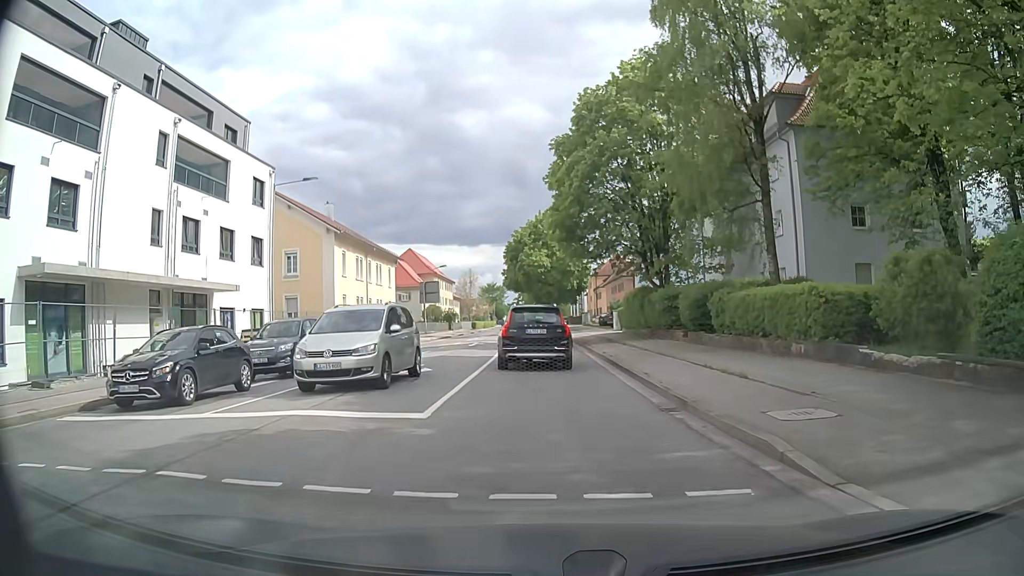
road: secondary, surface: asphalt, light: Day
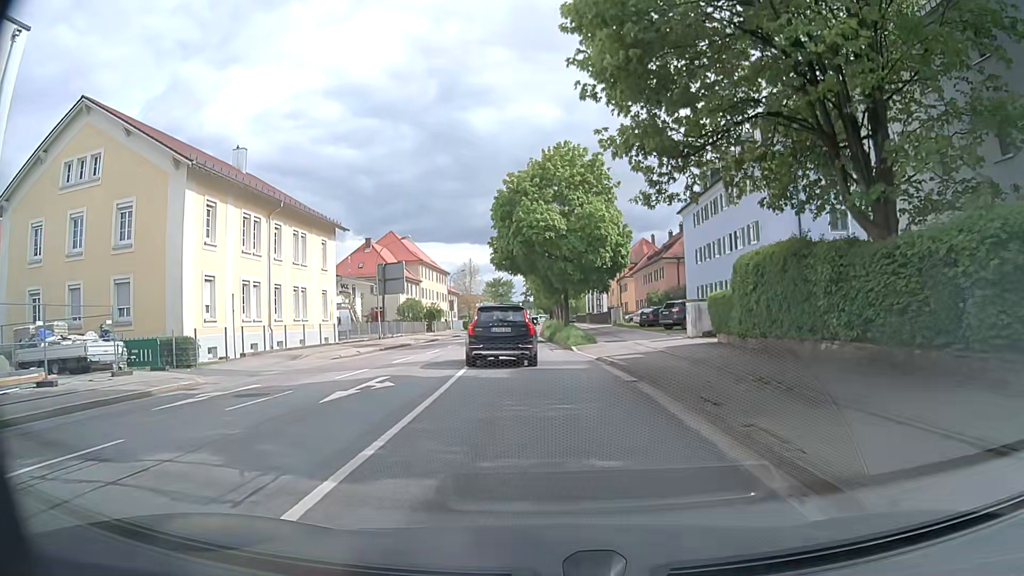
(-0.4, +25.1) m; -1°
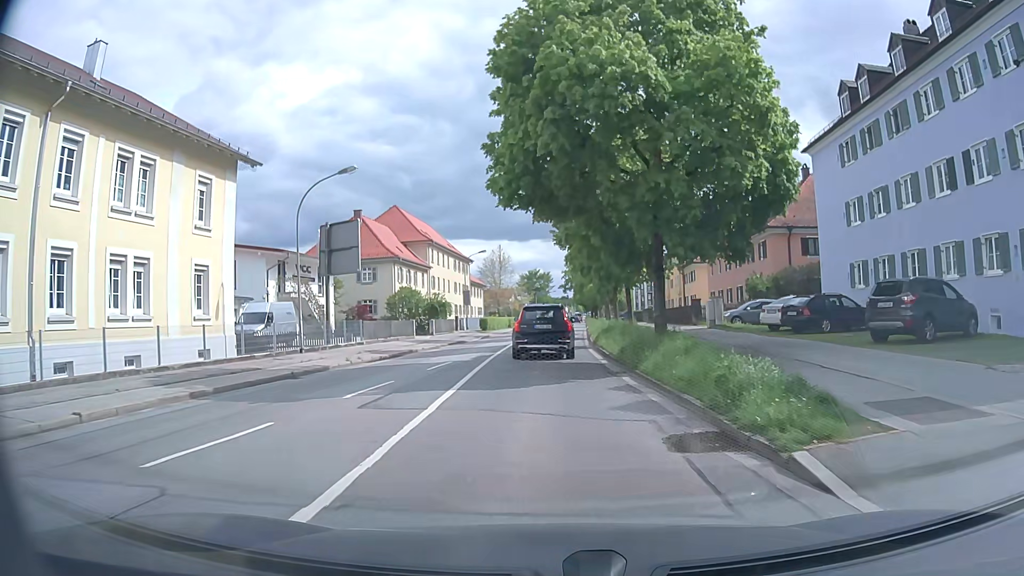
(-0.6, +22.8) m; -3°
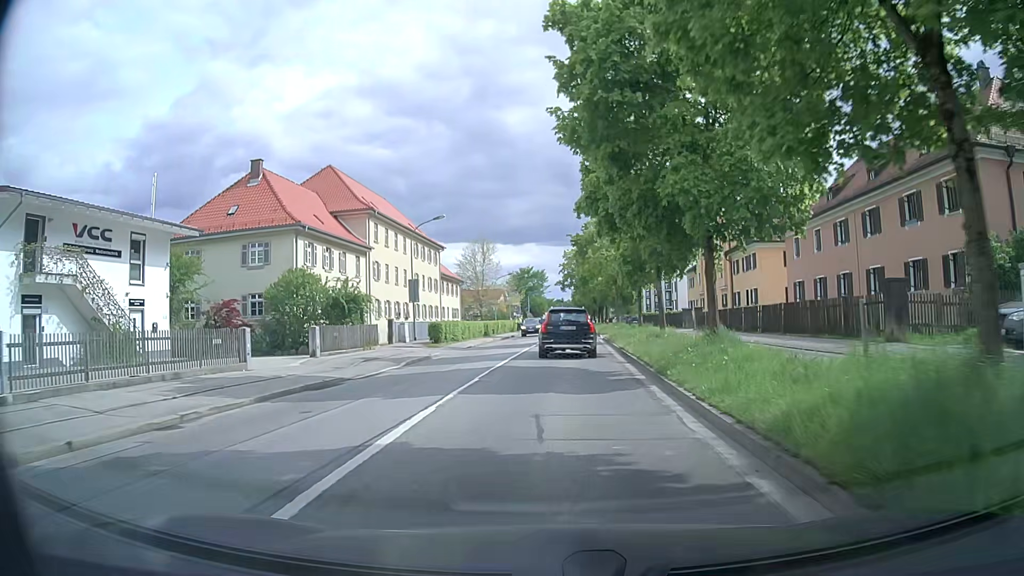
(-0.1, +25.1) m; +1°
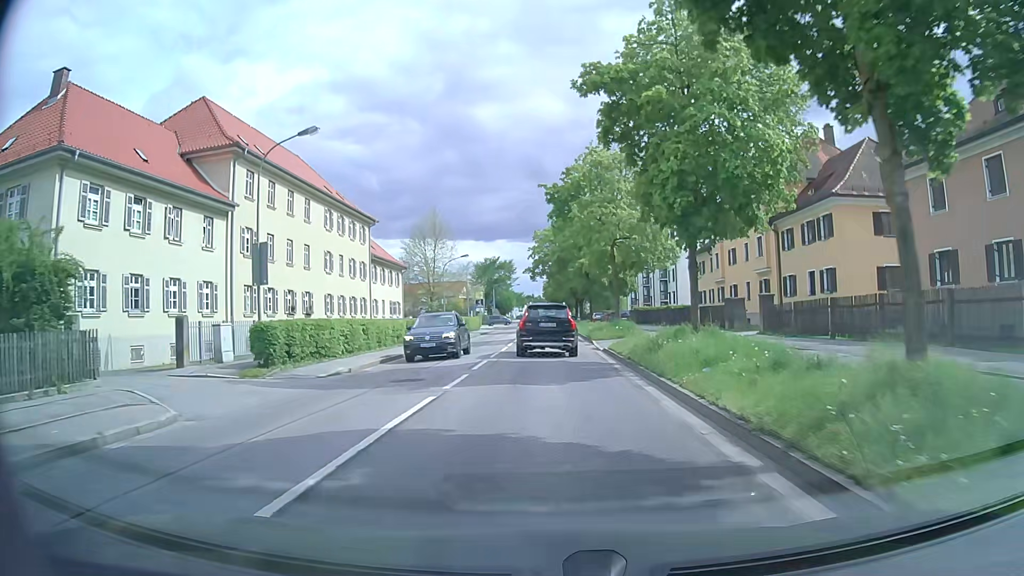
(+0.3, +20.4) m; +2°
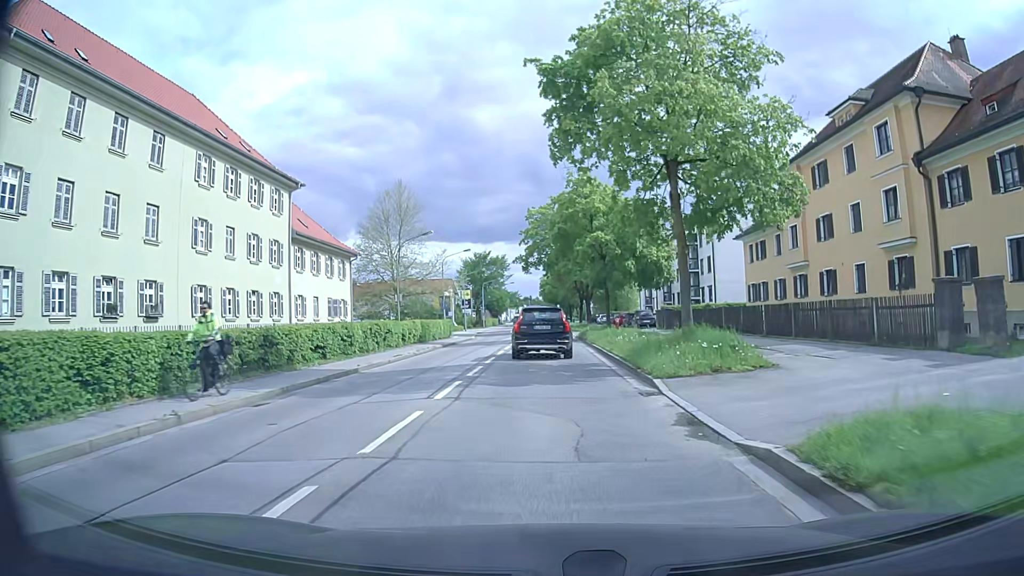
(0.0, +19.2) m; 0°
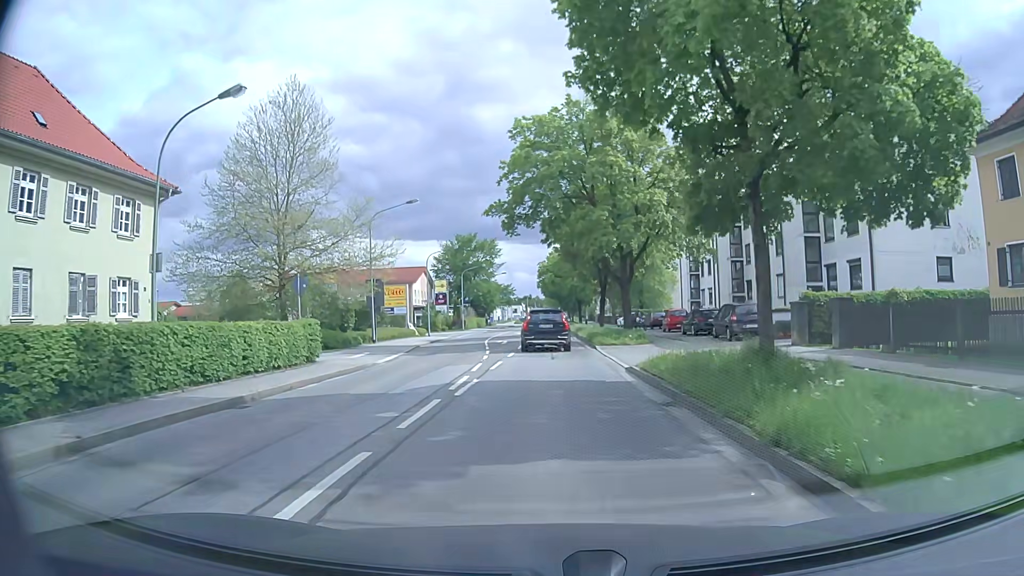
(-0.1, +30.4) m; 0°
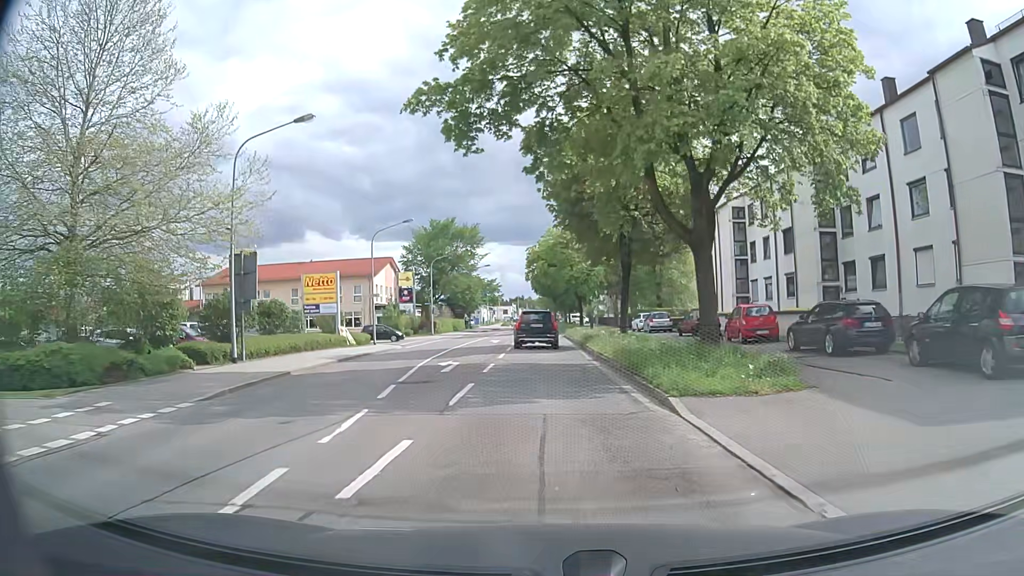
(+0.1, +18.9) m; +1°
(0, +10) (0, +20) (0, +30) (-1, +40) (-1, +50) (-1, +60) (-1, +70) (-1, +80) (-2, +90) (-2, +100) m
